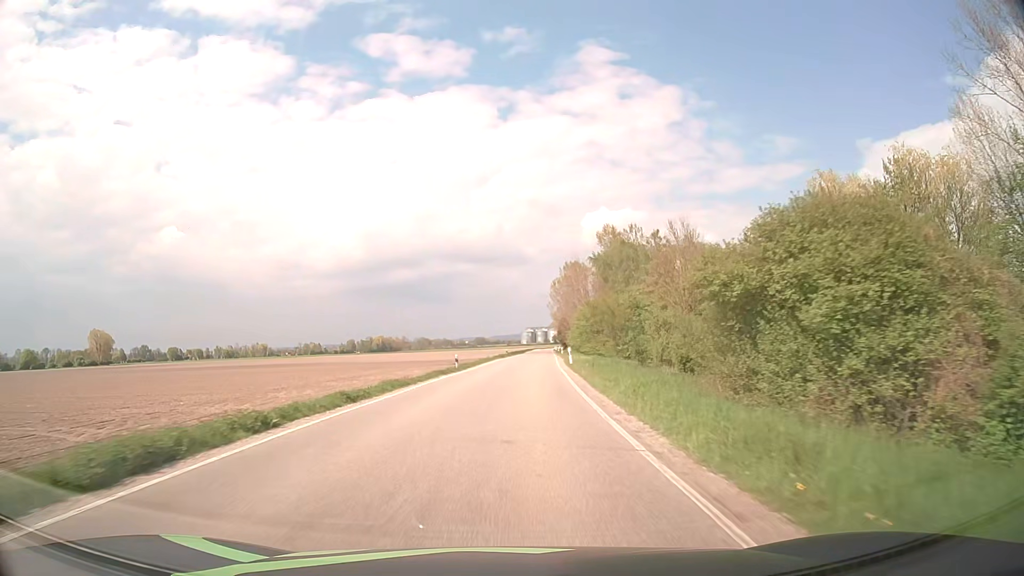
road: secondary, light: Day
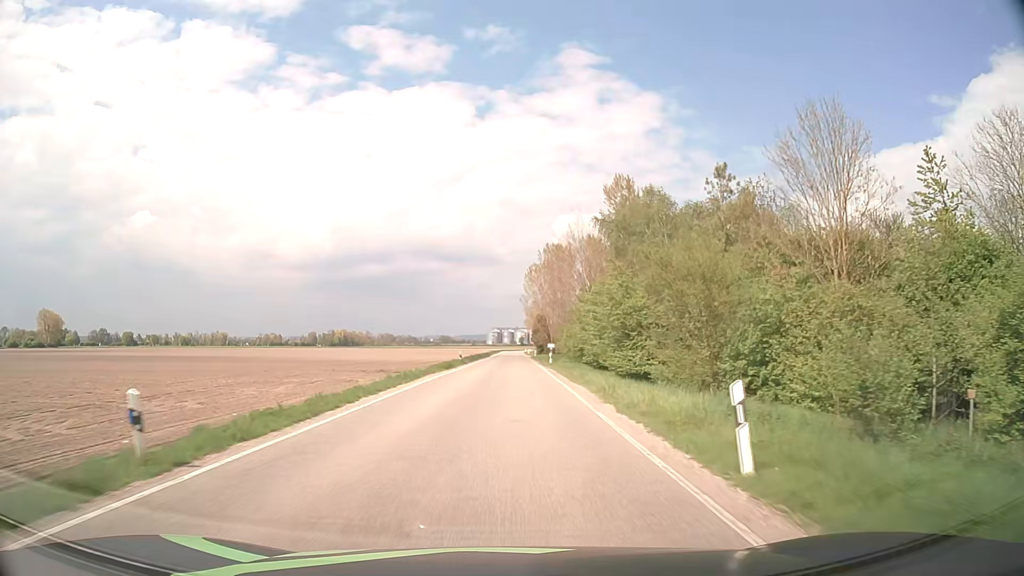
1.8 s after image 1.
(+0.8, +32.2) m; +3°
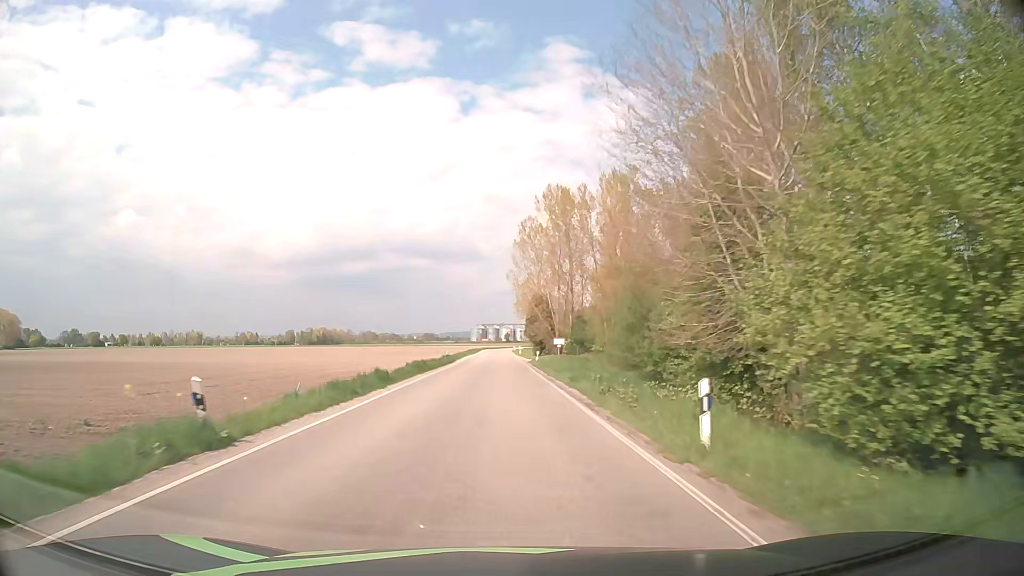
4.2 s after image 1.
(+0.7, +42.9) m; +1°
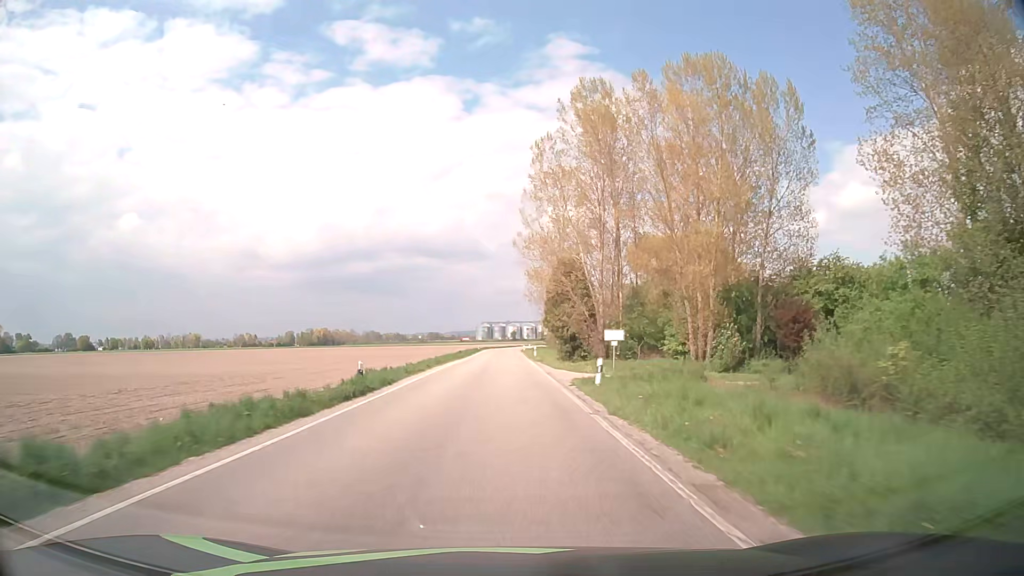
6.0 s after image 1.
(0.0, +32.3) m; 0°
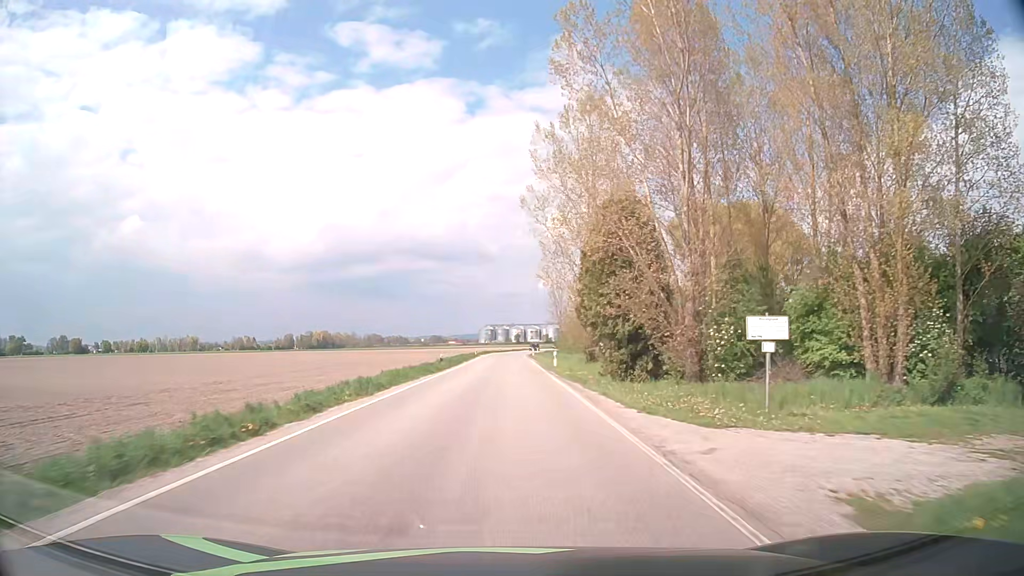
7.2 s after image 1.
(-0.1, +21.6) m; 0°
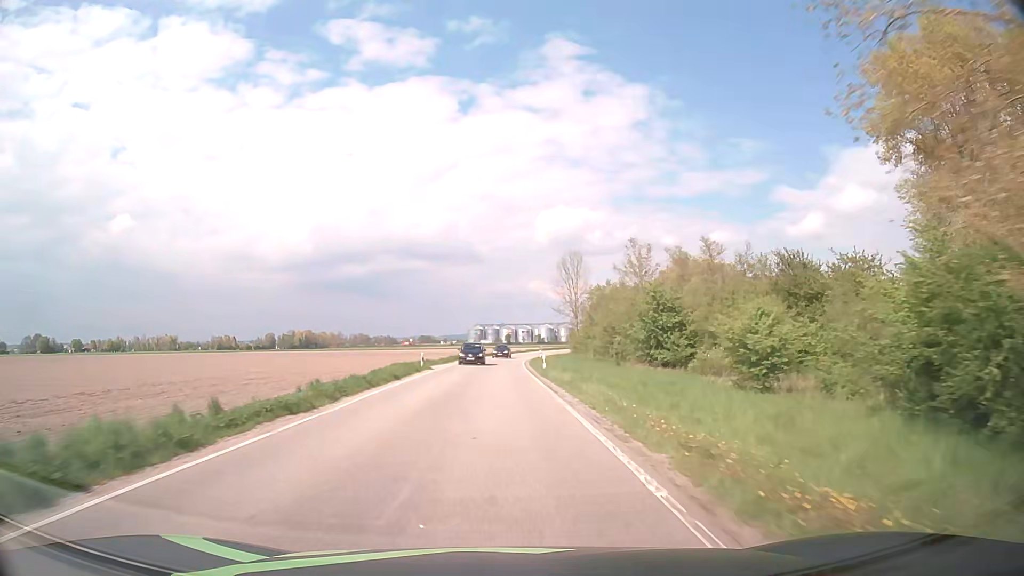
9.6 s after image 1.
(+0.5, +43.1) m; +1°
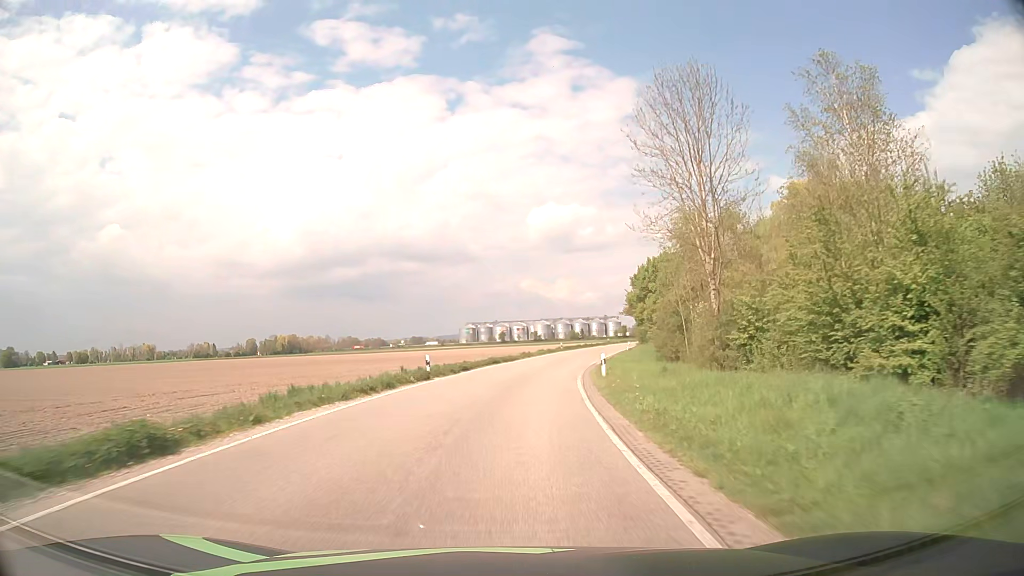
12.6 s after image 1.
(+0.2, +53.9) m; 0°
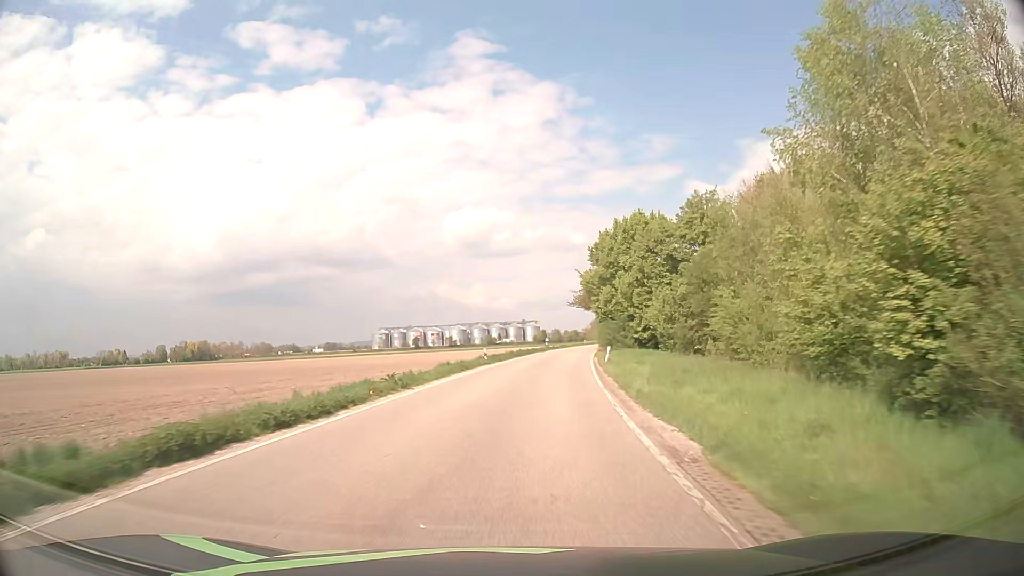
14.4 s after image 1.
(+2.0, +32.2) m; +7°
(0, +10) (+1, +20) (+1, +30) (+2, +40) (+4, +50) (+5, +60) (+7, +70) (+8, +79) (+10, +89) (+12, +99) m
